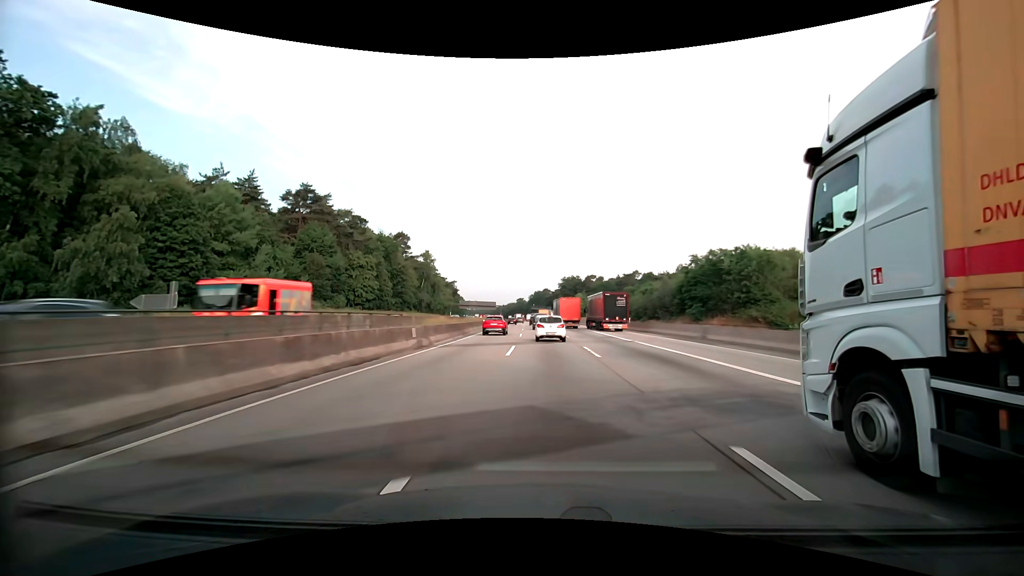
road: motorway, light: Day
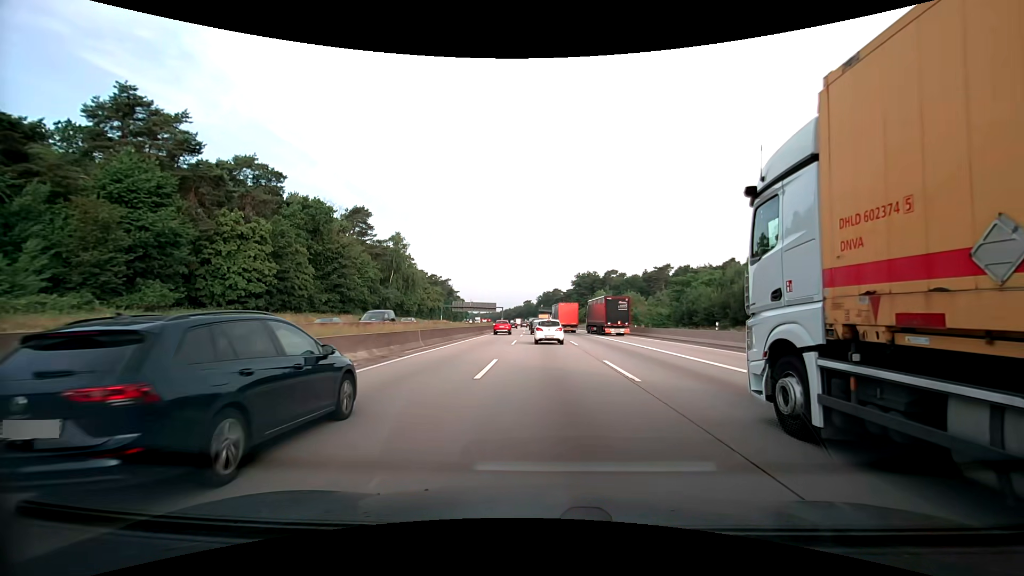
(-0.4, +42.3) m; -1°
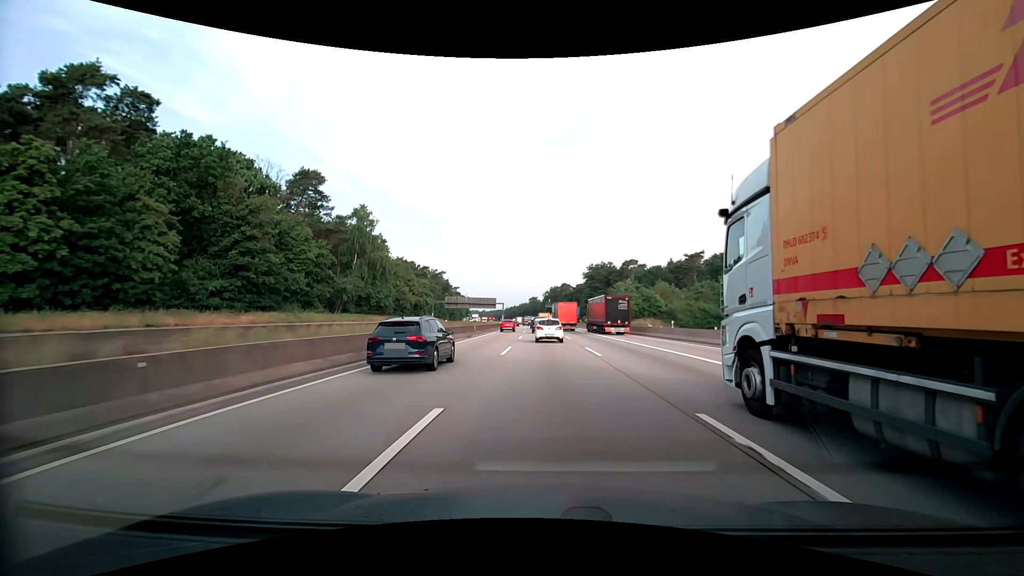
(-0.2, +27.9) m; -1°
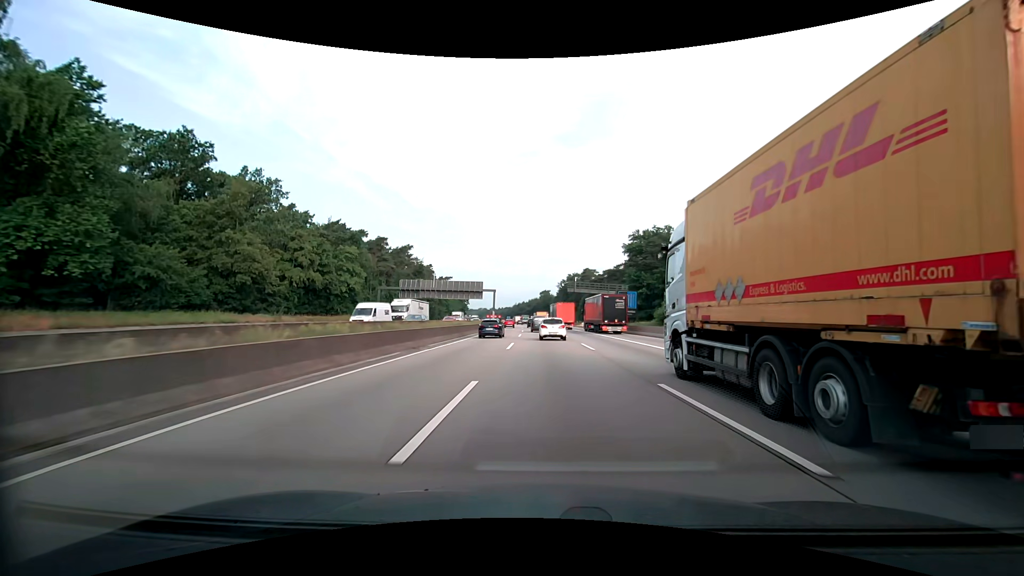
(-0.7, +69.0) m; -1°
(0, +10) (0, +20) (0, +30) (0, +40) (-1, +50) (-1, +60) (-1, +70) (-1, +80) (-2, +90) (-2, +100) m
